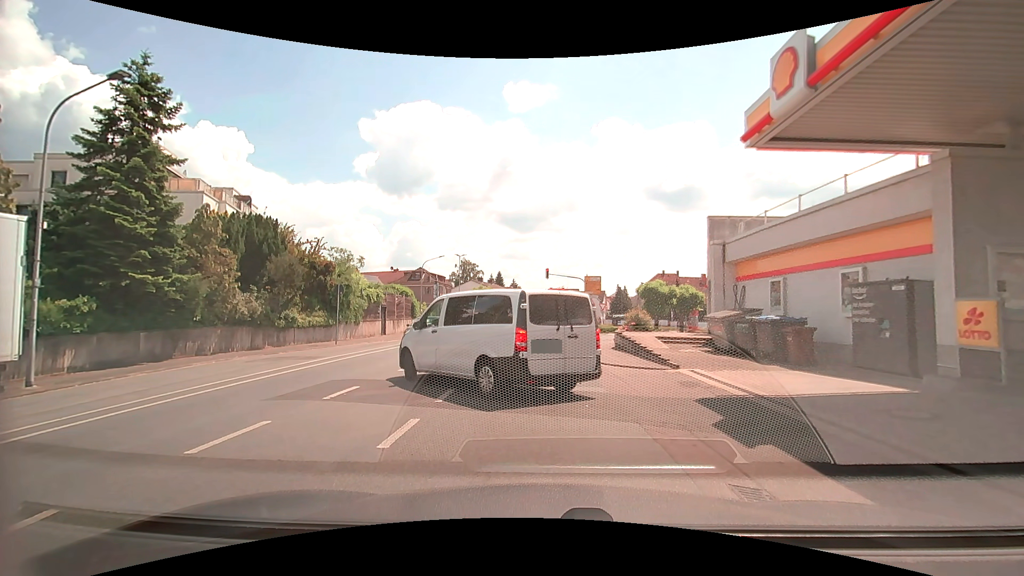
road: tertiary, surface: asphalt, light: Day
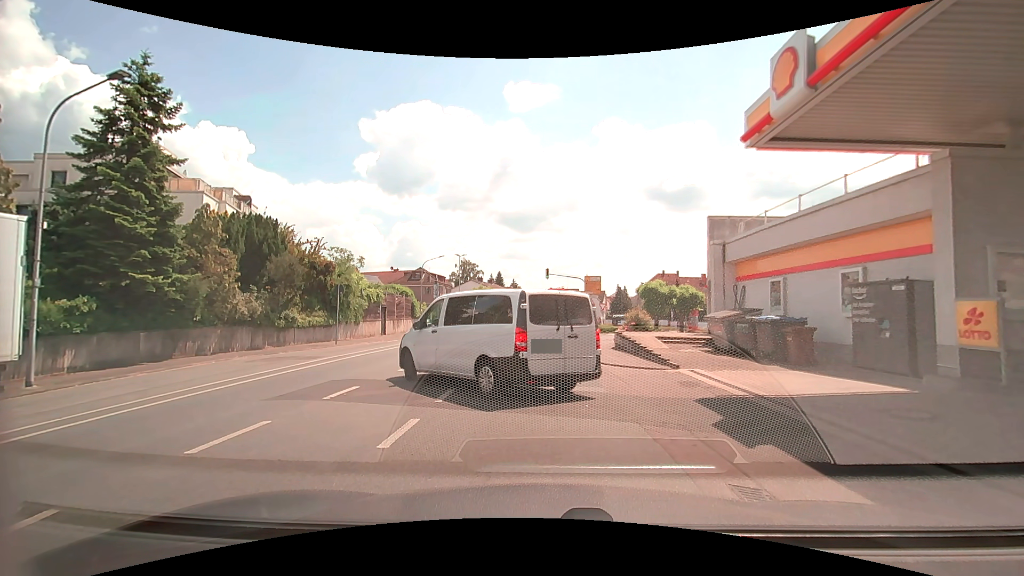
(0.0, 0.0) m; 0°
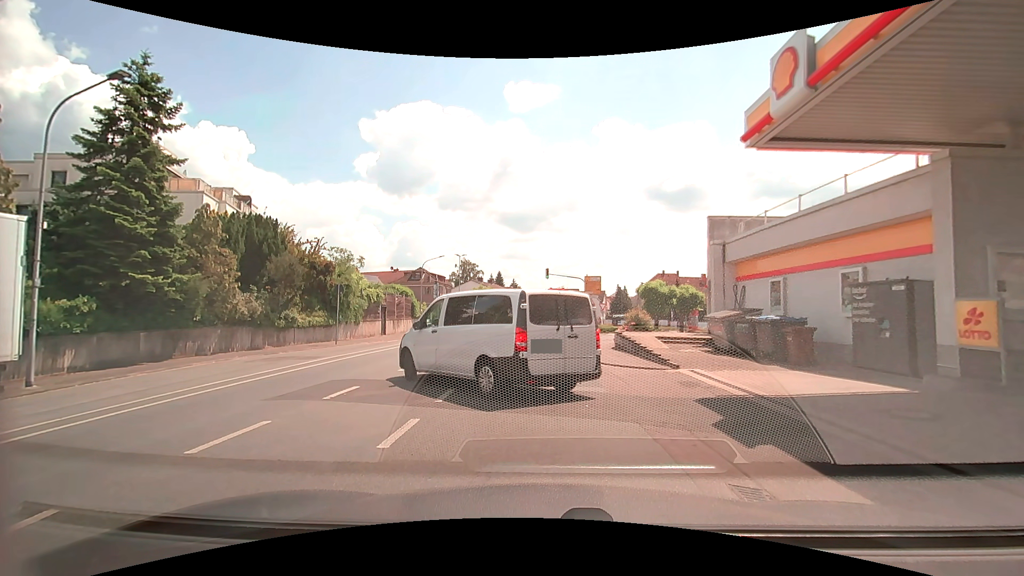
(0.0, 0.0) m; 0°
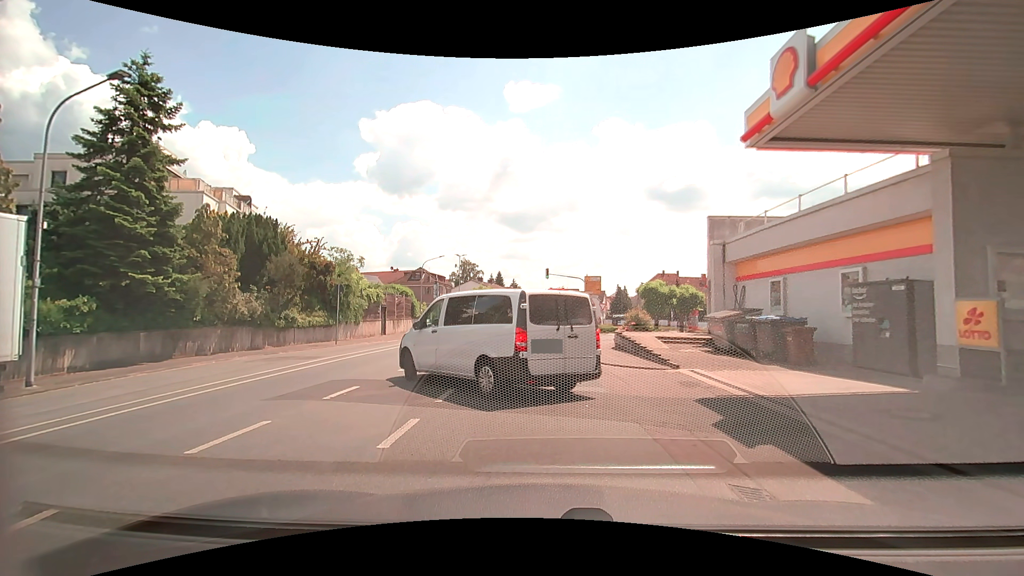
(0.0, 0.0) m; 0°
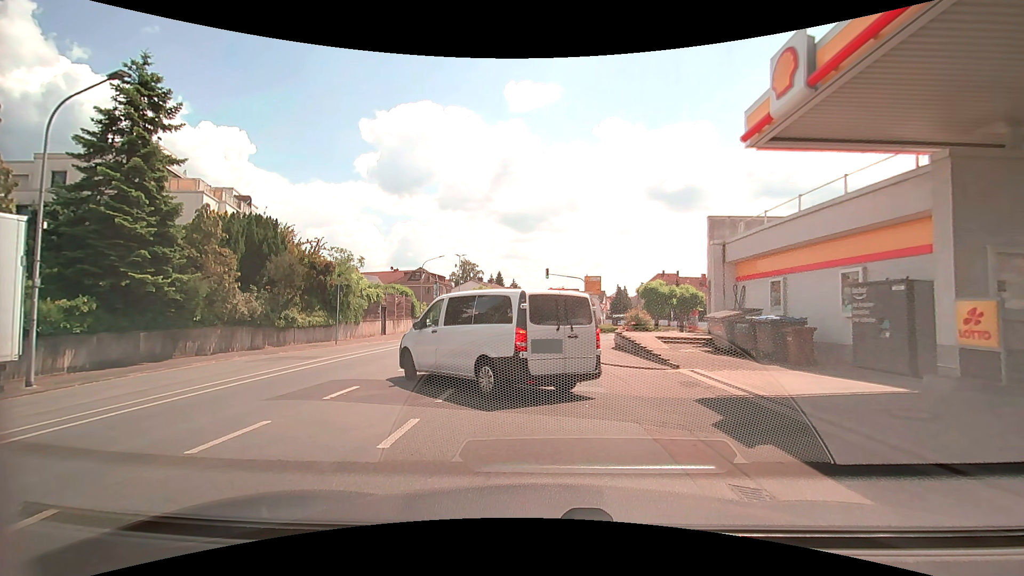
(0.0, 0.0) m; 0°
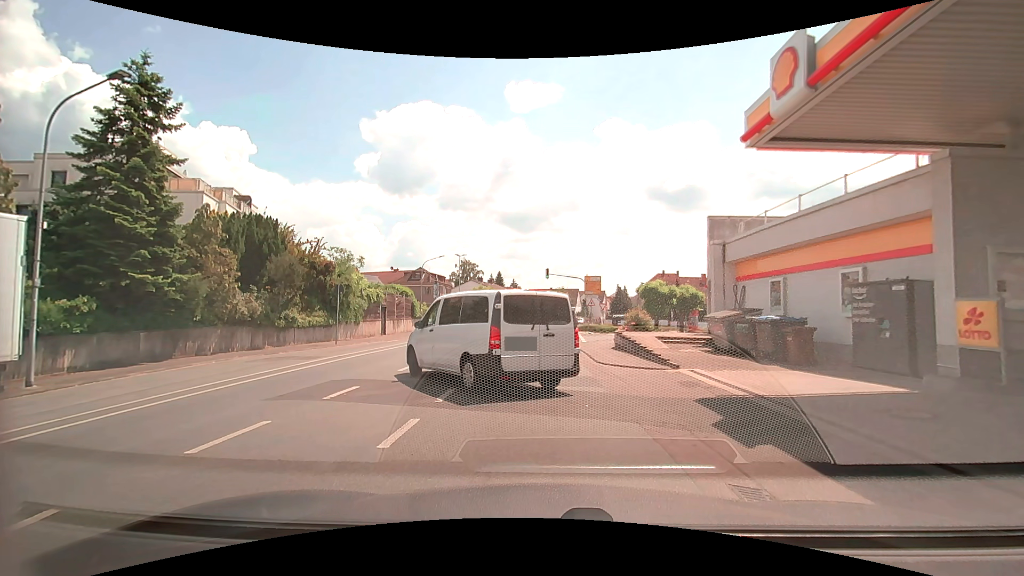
(0.0, 0.0) m; 0°
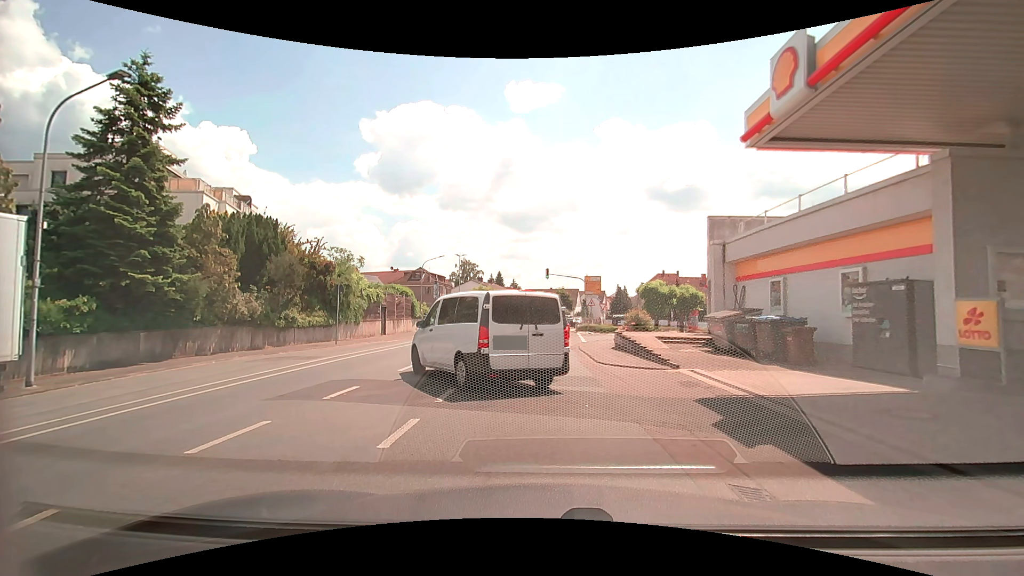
(0.0, 0.0) m; 0°
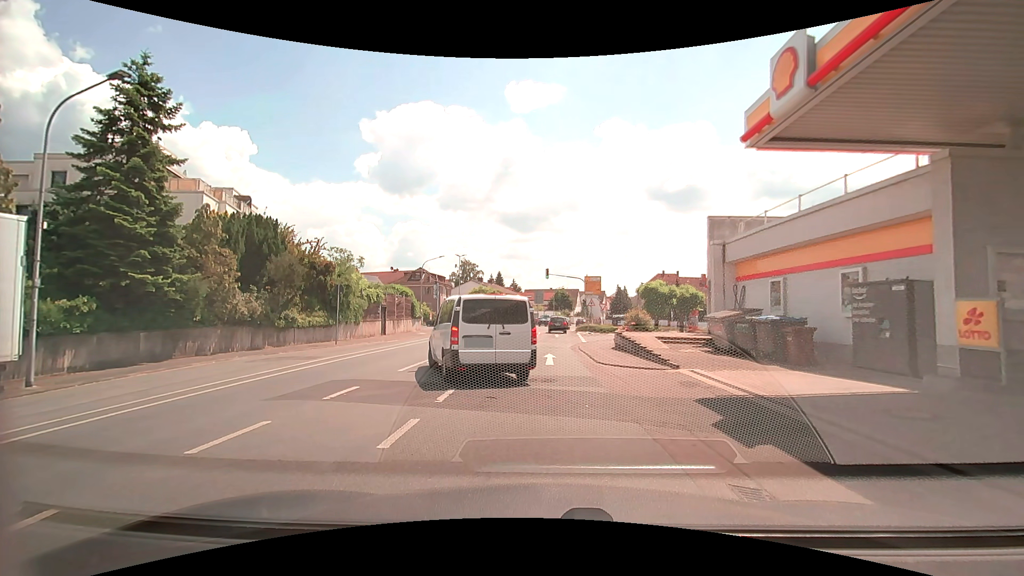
(0.0, 0.0) m; 0°
(+1, +10) (+1, +20) (+3, +30) (+4, +40) (+5, +50) (+6, +60) (+7, +70) (+9, +79) (+12, +89) (+15, +99) m
